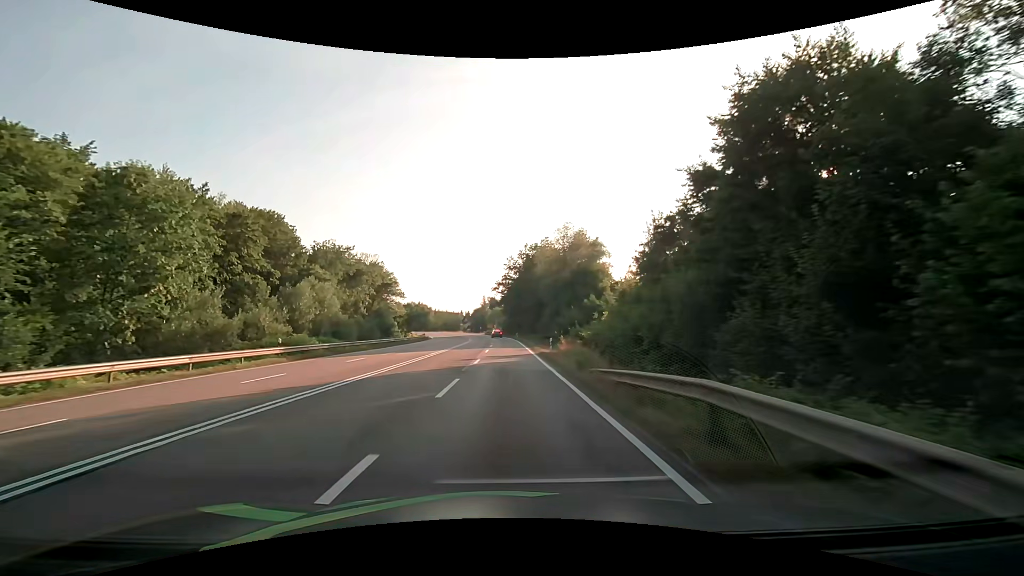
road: secondary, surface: asphalt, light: Day
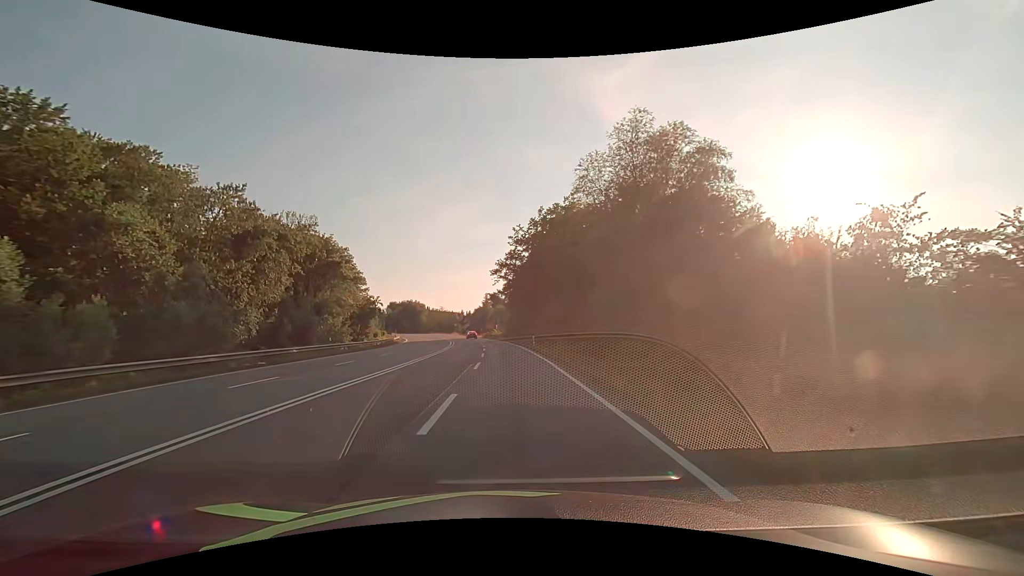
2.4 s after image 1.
(-0.2, +37.3) m; 0°
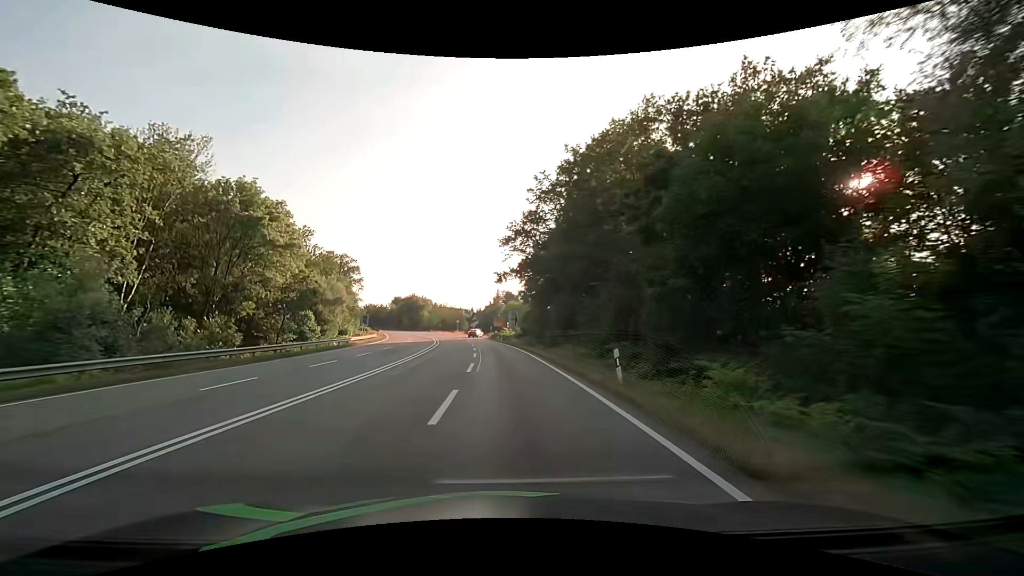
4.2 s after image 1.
(-0.3, +28.2) m; -2°
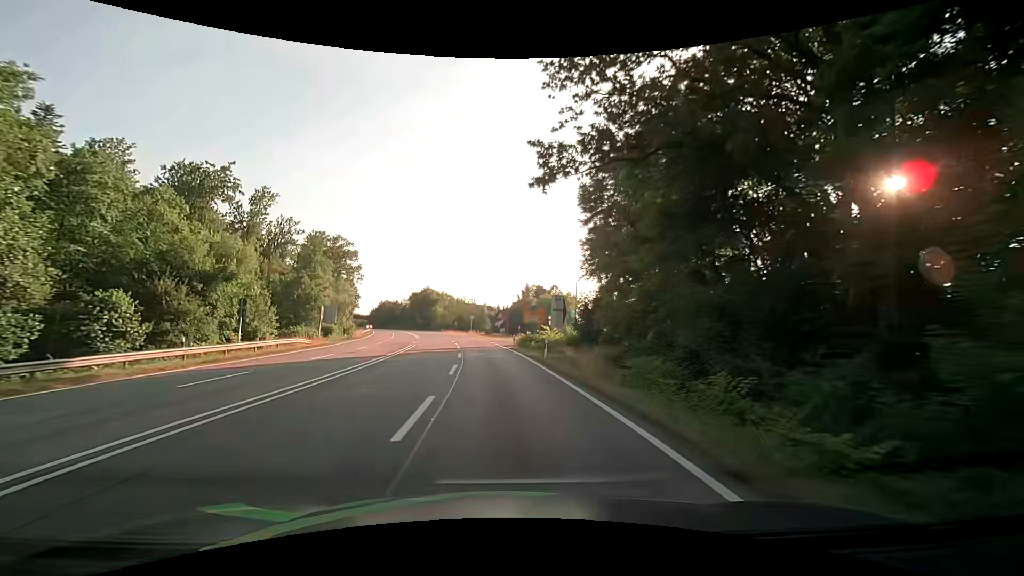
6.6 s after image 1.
(-1.0, +37.4) m; -3°
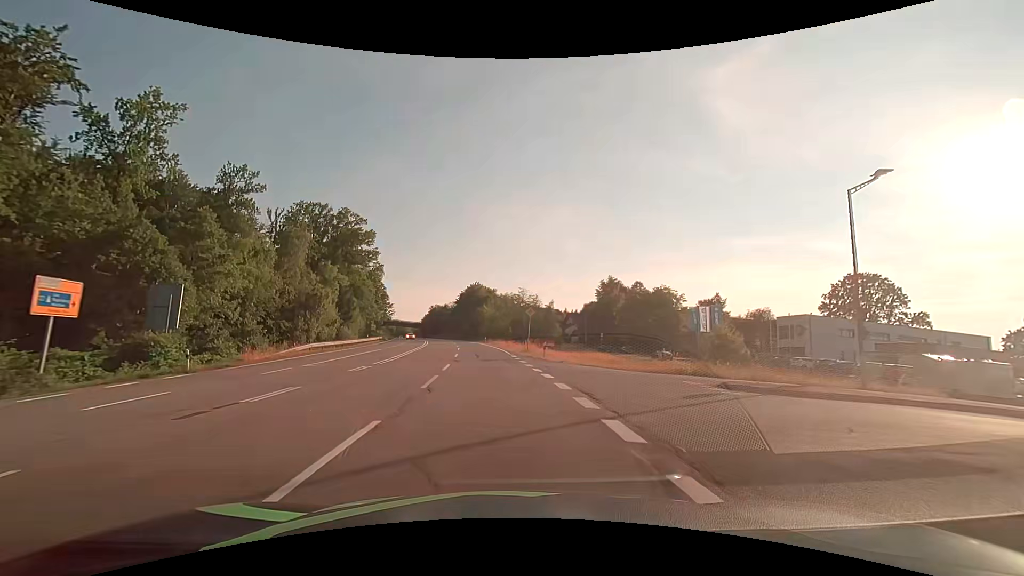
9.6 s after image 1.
(-2.8, +46.8) m; -8°
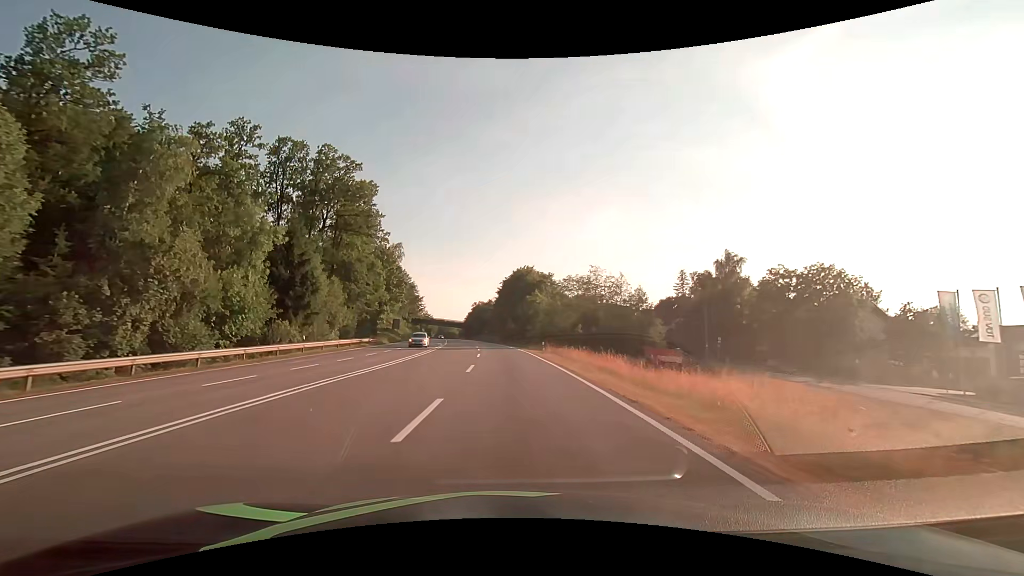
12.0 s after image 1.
(-1.9, +37.8) m; -6°
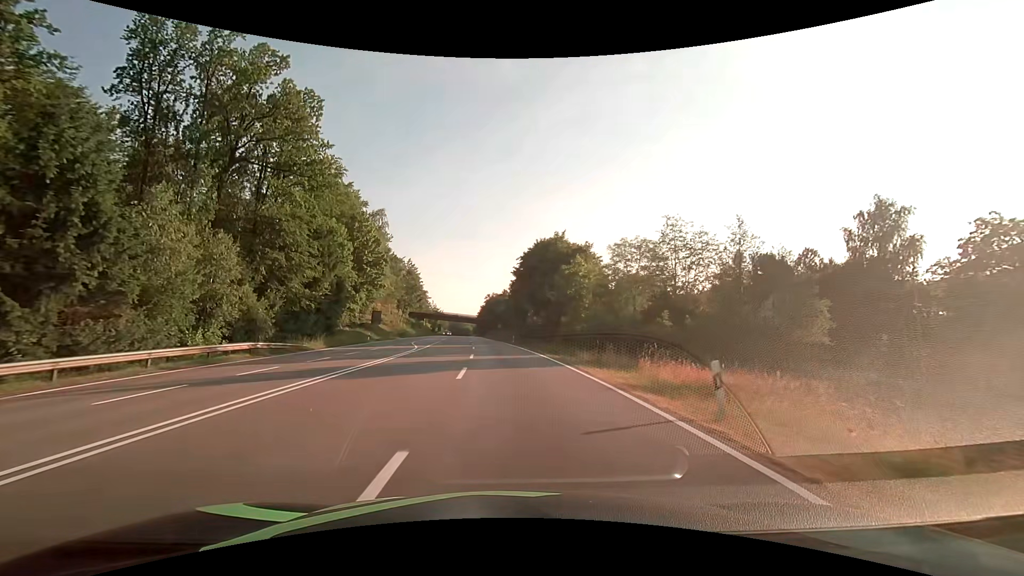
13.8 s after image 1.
(-0.4, +28.5) m; -2°
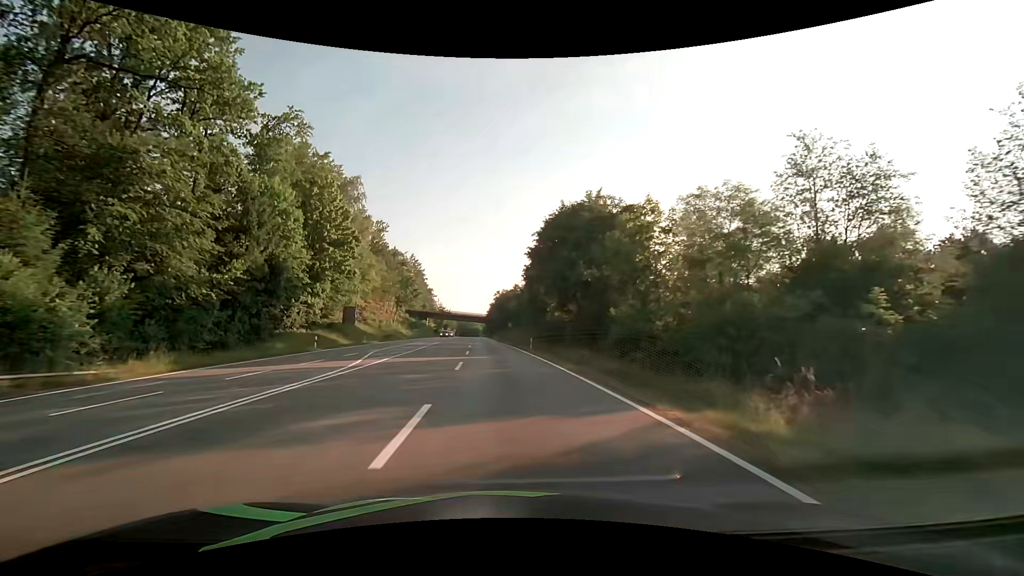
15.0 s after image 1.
(-0.2, +18.8) m; -2°
(0, +10) (0, +20) (0, +30) (-1, +40) (-1, +50) (-2, +60) (-2, +70) (-3, +80) (-4, +90) (-4, +100) m
